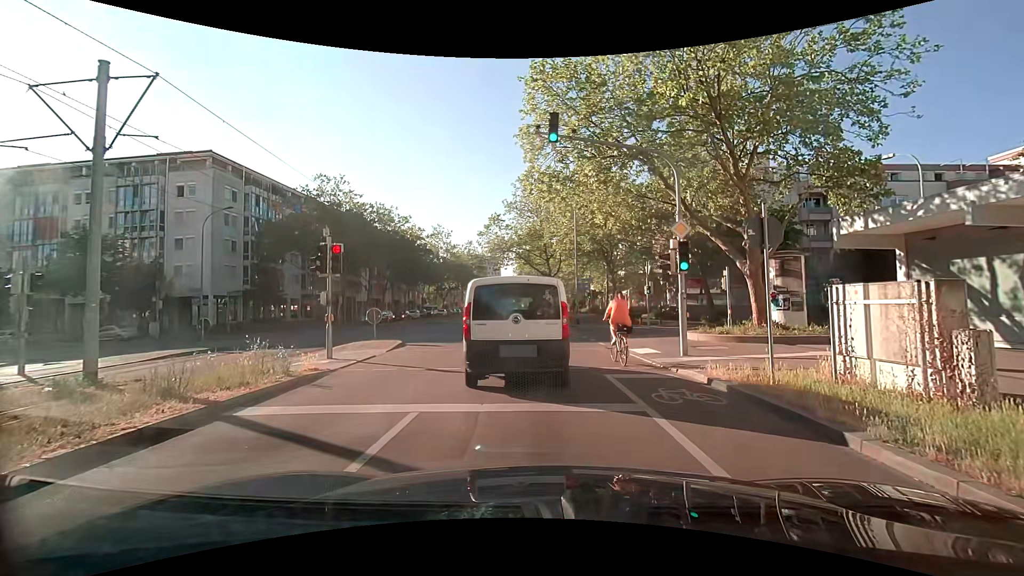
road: tertiary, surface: asphalt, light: Day
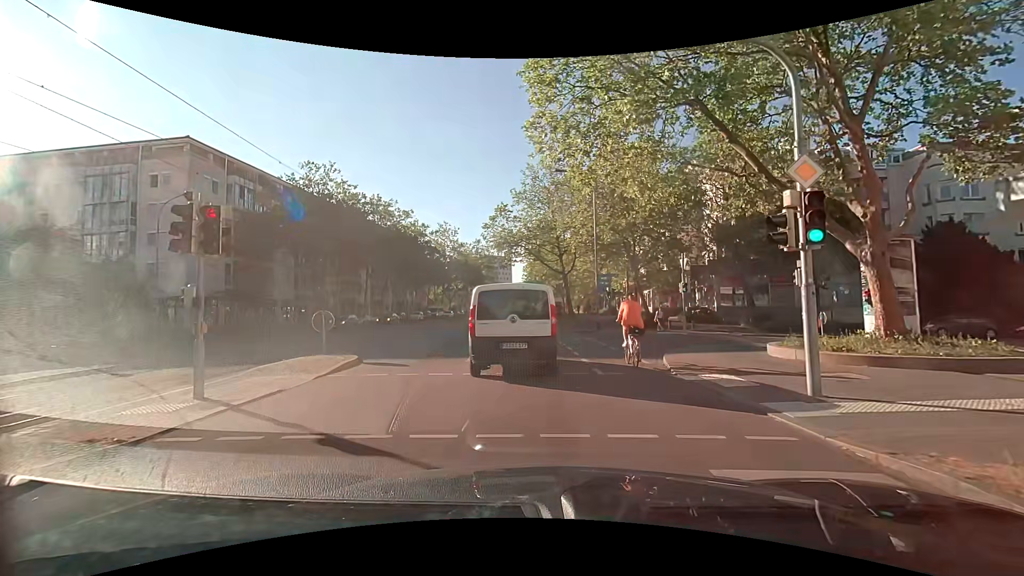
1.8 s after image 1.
(0.0, +6.0) m; -1°
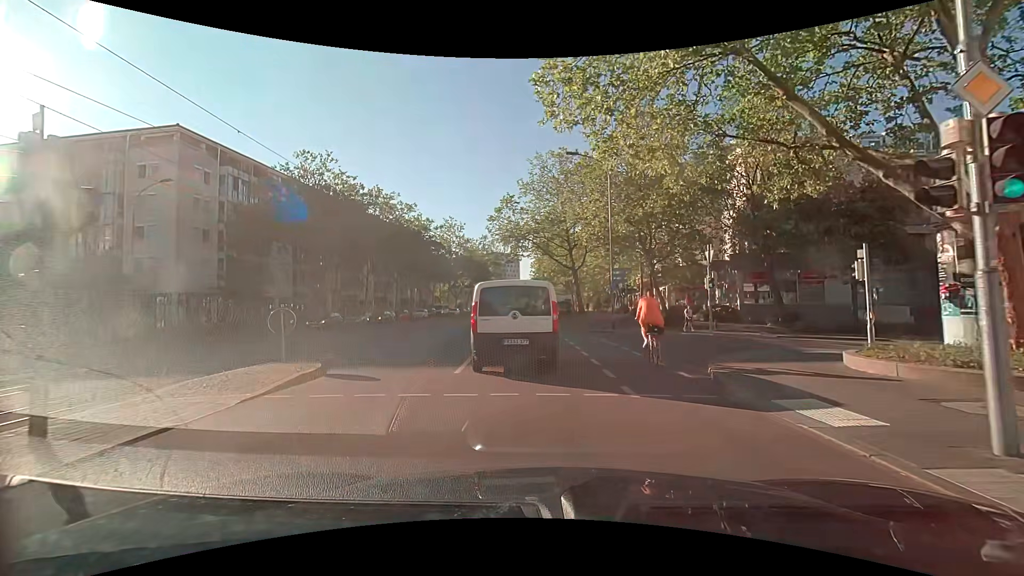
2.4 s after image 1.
(0.0, +2.9) m; -1°
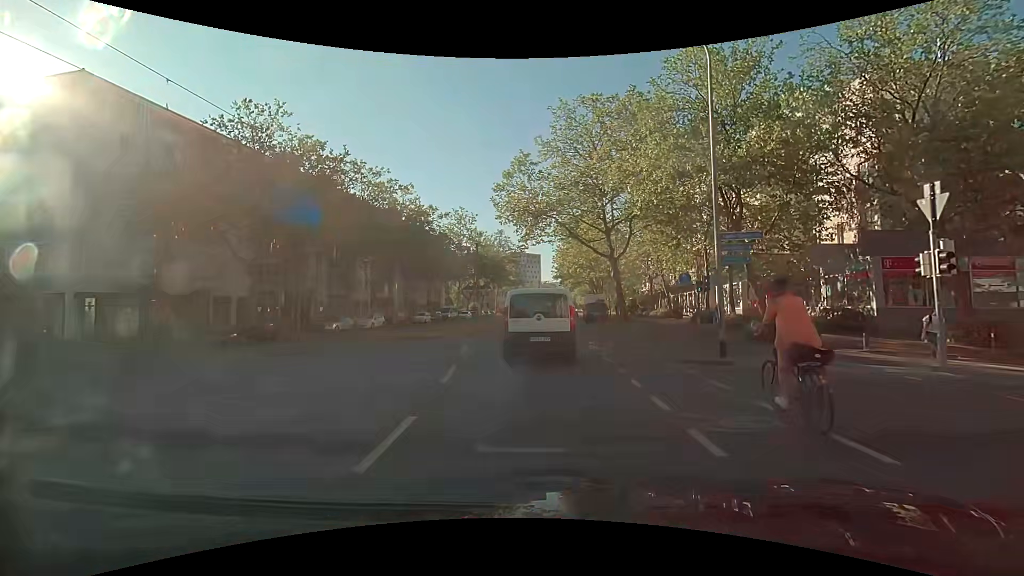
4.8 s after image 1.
(-0.2, +12.8) m; -1°
